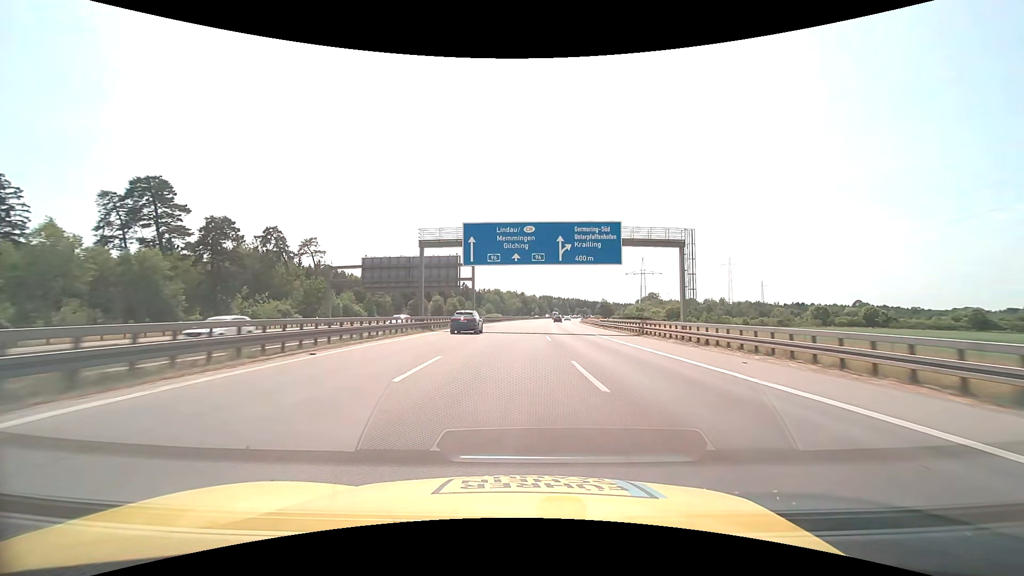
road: motorway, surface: asphalt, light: Day
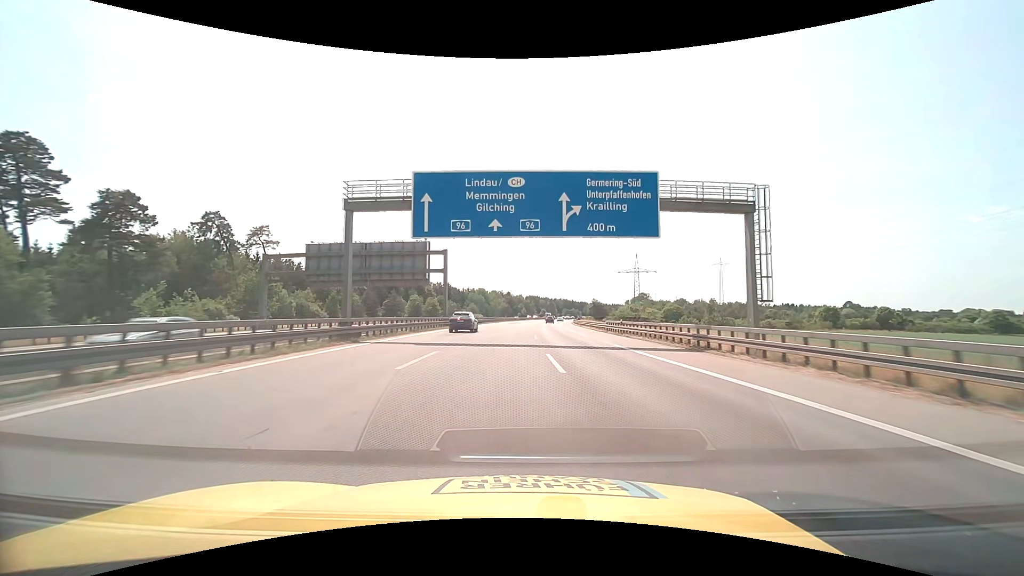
(+0.2, +15.5) m; +2°
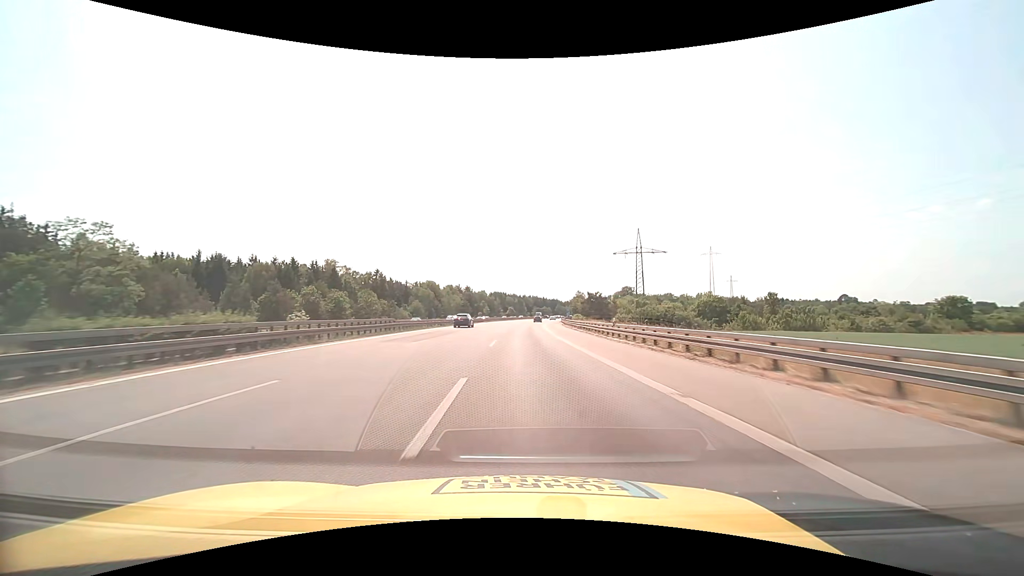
(+2.4, +61.8) m; +4°
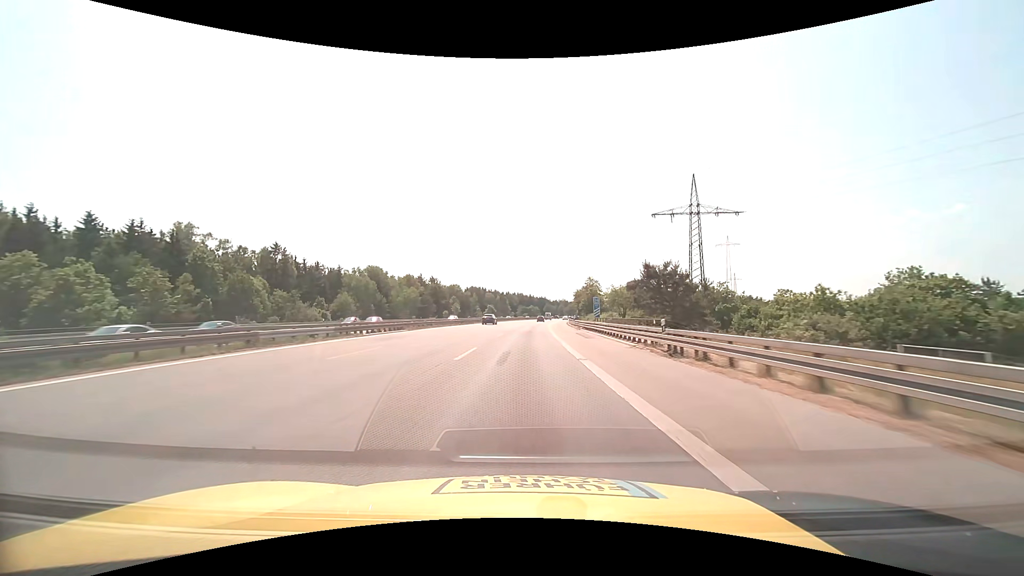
(+0.9, +61.8) m; +2°
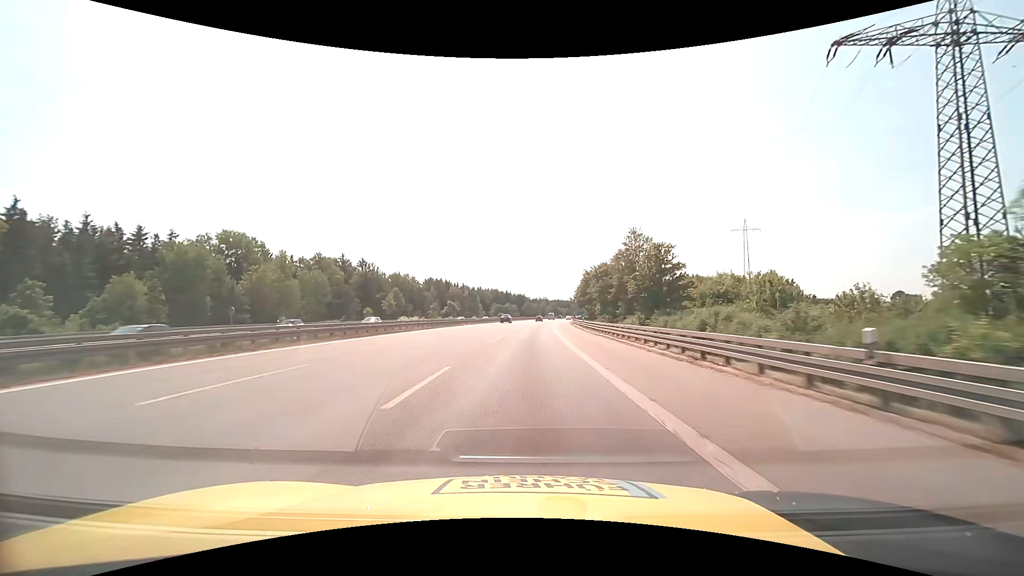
(+1.4, +61.8) m; +3°
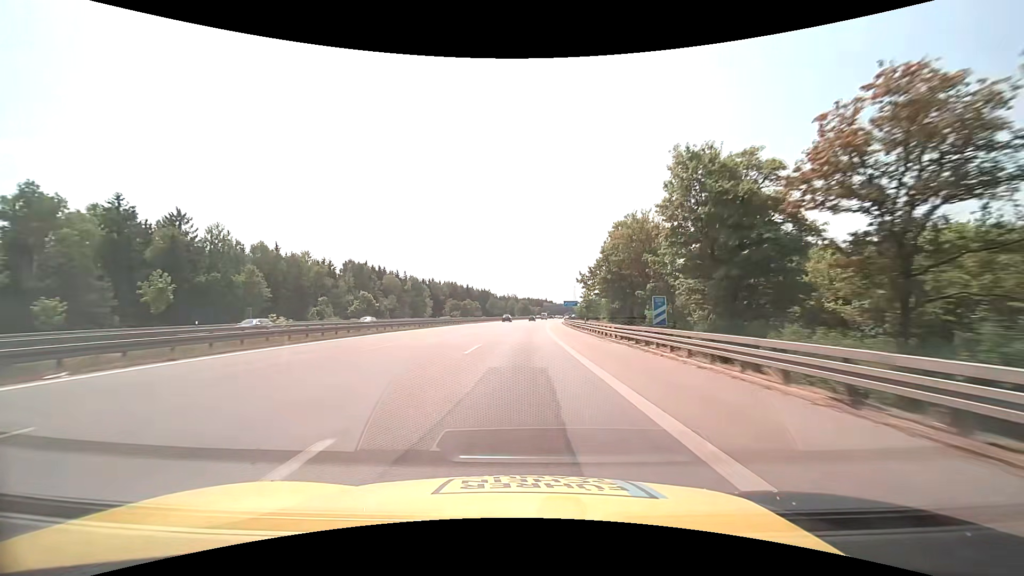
(+1.9, +61.9) m; +4°
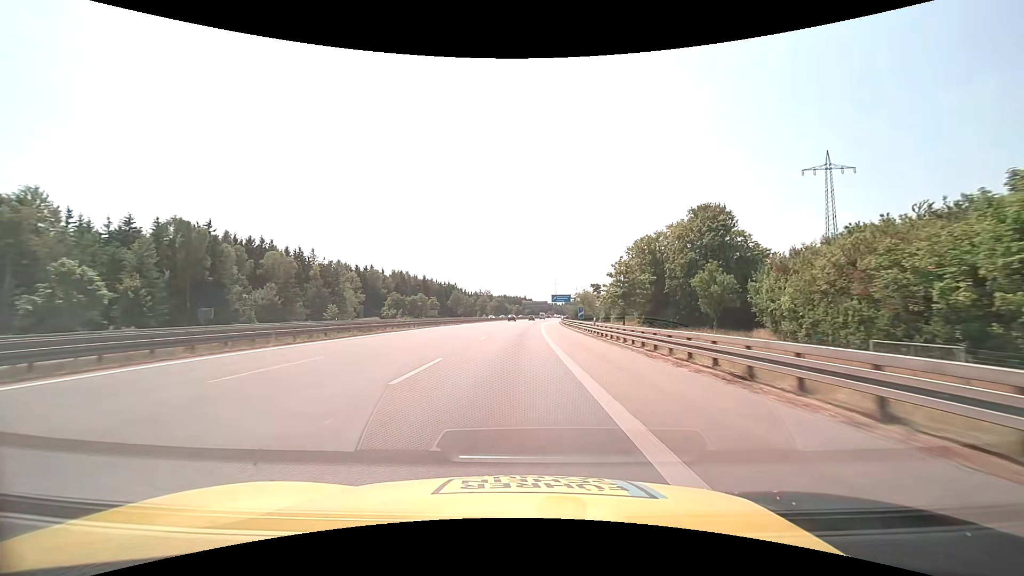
(+1.6, +61.9) m; +3°
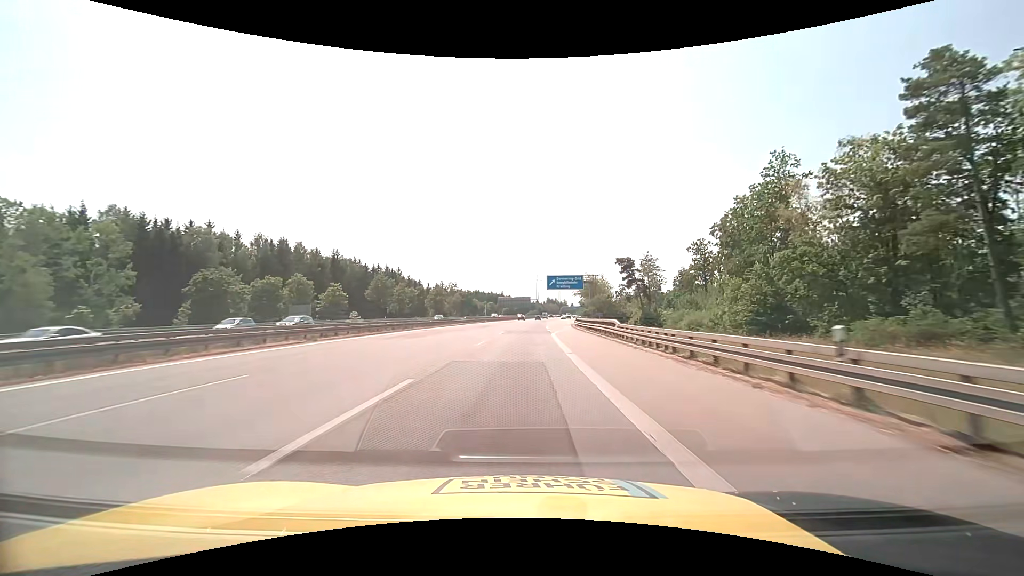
(+1.5, +77.5) m; +2°
(0, +10) (0, +20) (0, +30) (+1, +40) (+2, +50) (+3, +60) (+4, +70) (+5, +80) (+6, +90) (+7, +100) m
